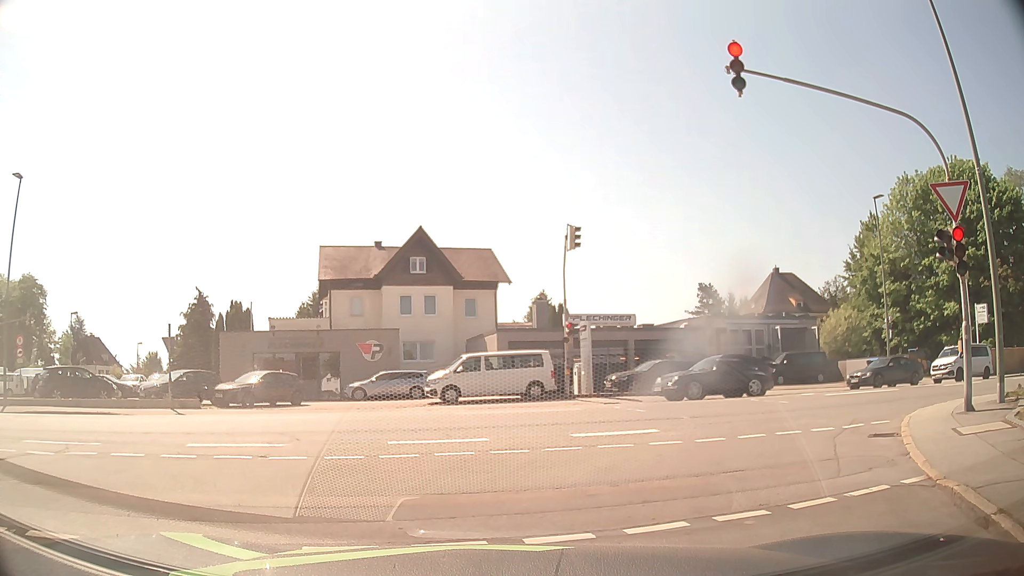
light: Day
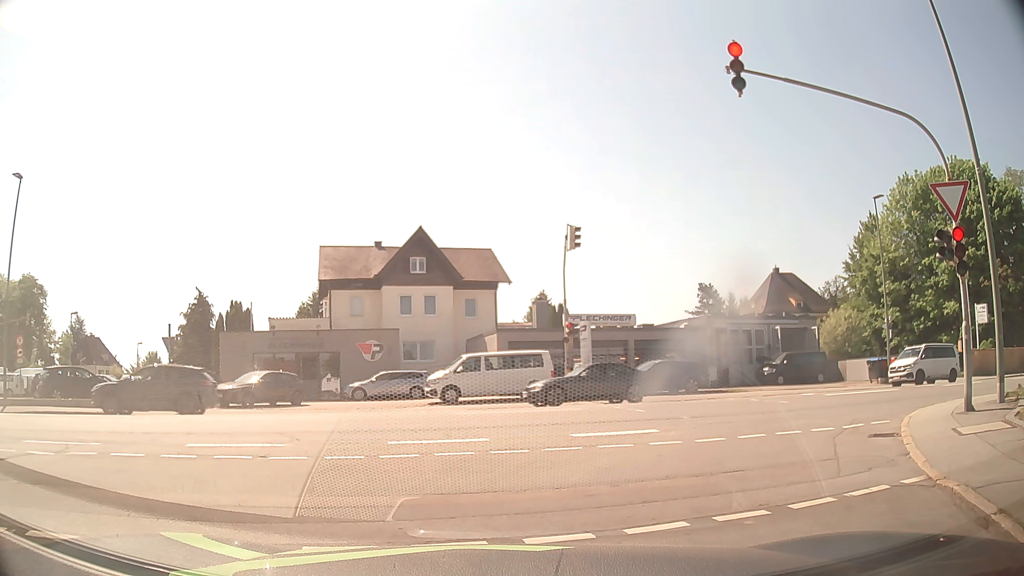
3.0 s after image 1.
(0.0, 0.0) m; 0°
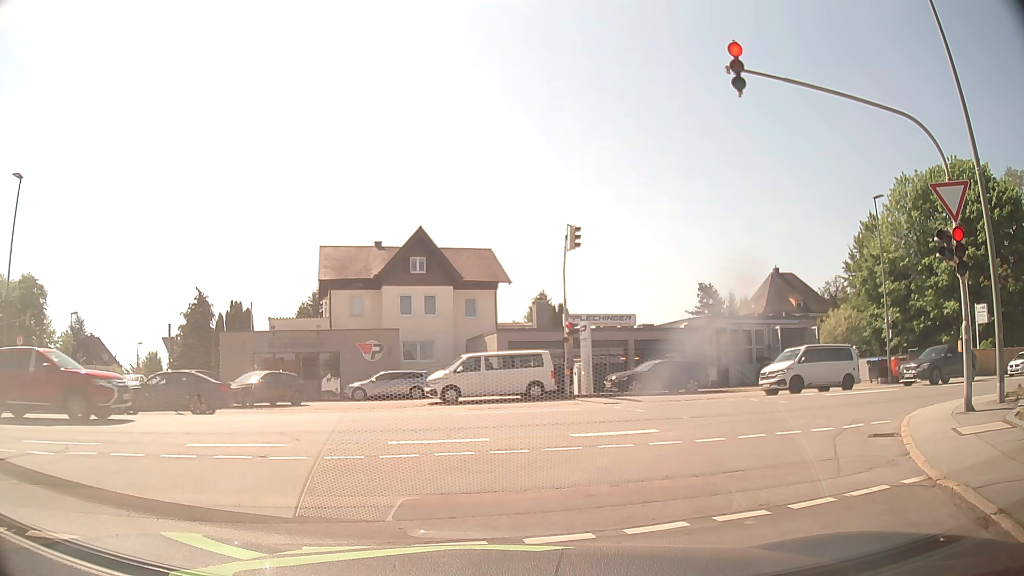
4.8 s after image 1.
(0.0, 0.0) m; 0°
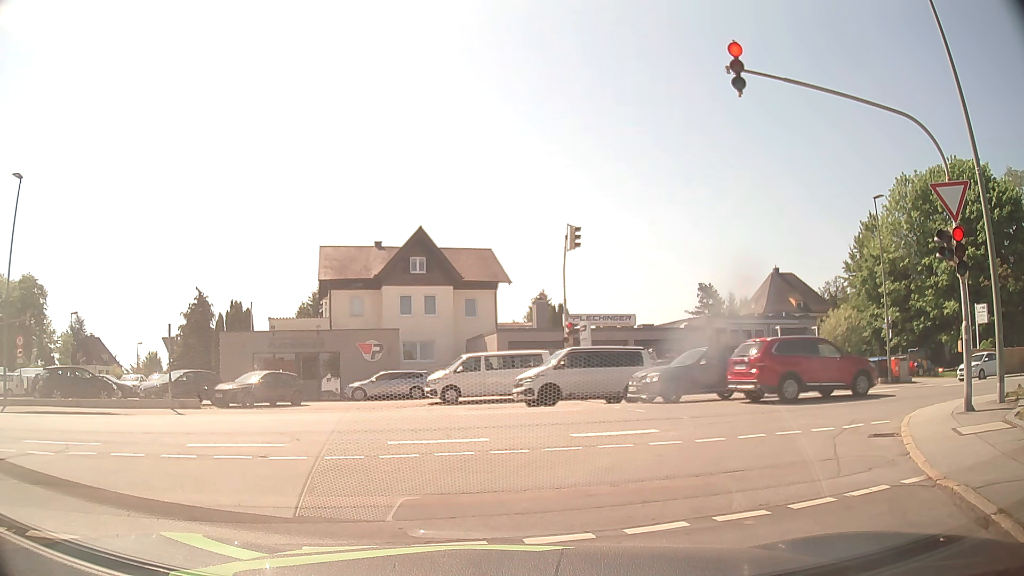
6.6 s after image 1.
(0.0, 0.0) m; 0°
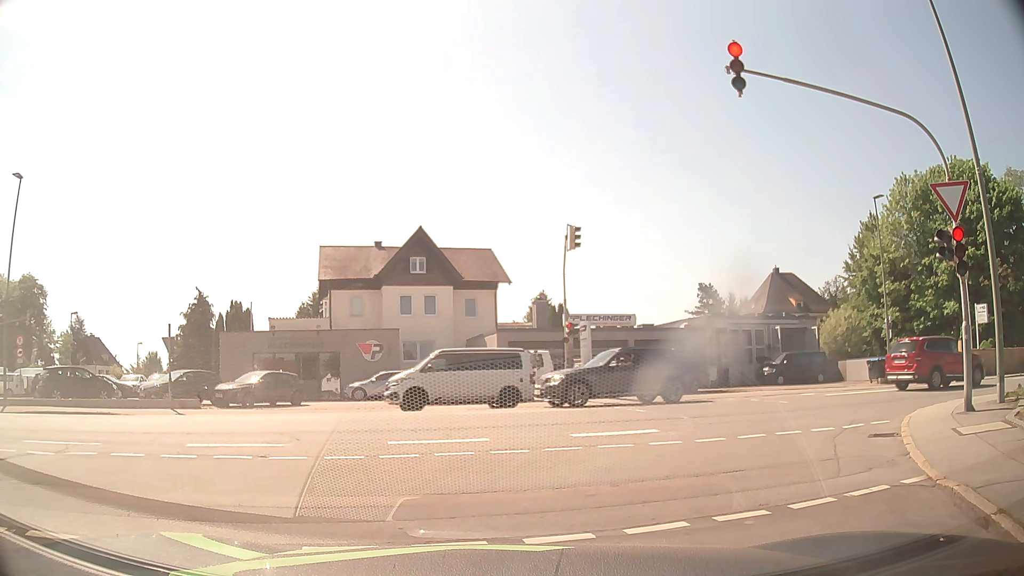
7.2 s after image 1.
(0.0, 0.0) m; 0°
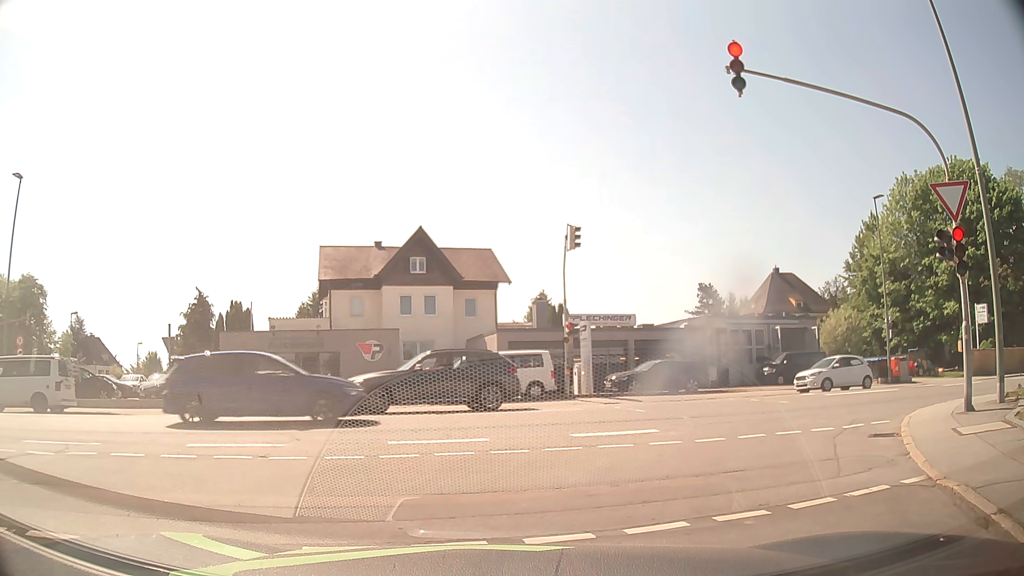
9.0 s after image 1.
(0.0, 0.0) m; 0°
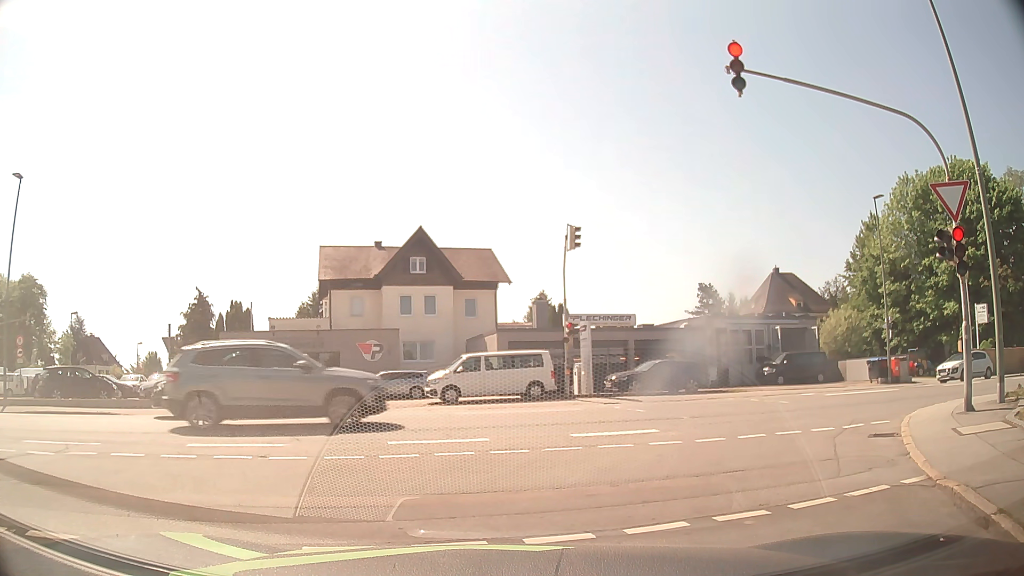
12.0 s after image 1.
(0.0, 0.0) m; 0°
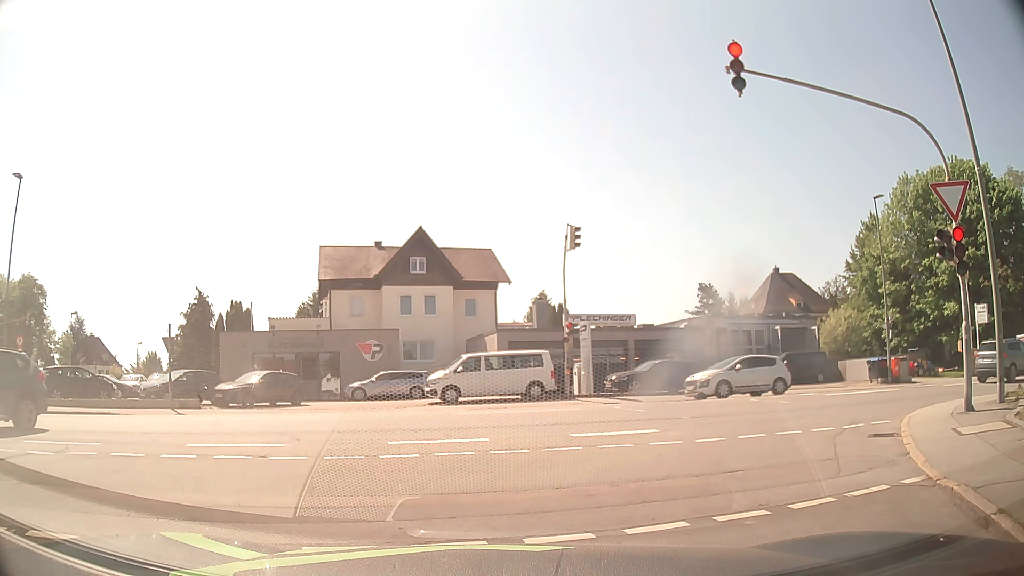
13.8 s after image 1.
(0.0, 0.0) m; 0°
